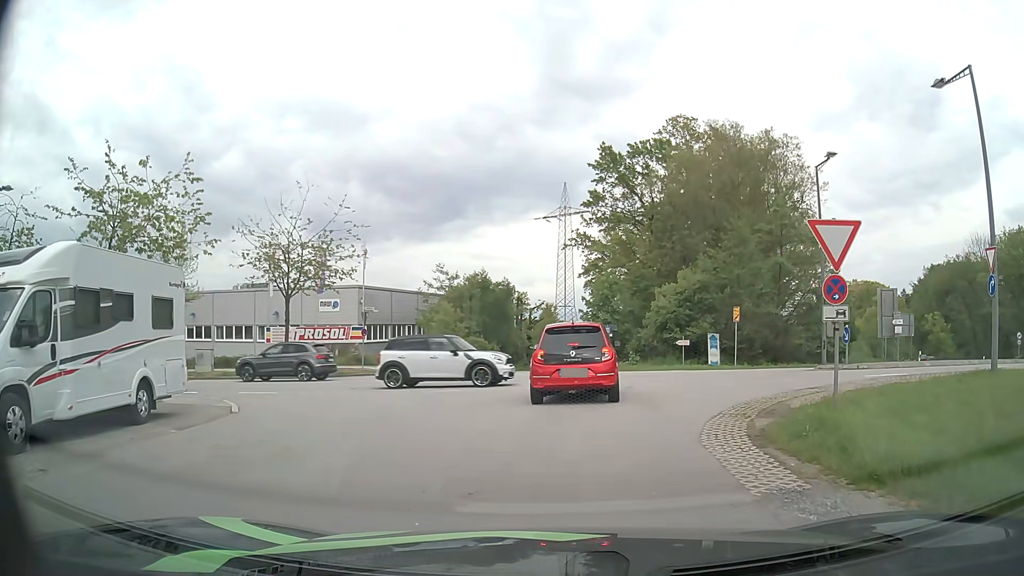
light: Day
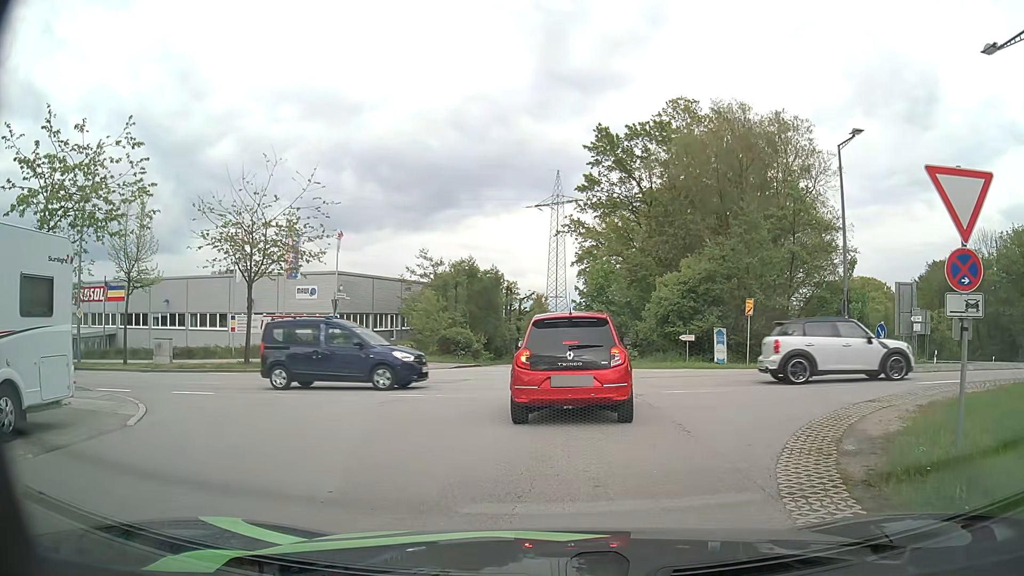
(0.0, +3.3) m; +2°
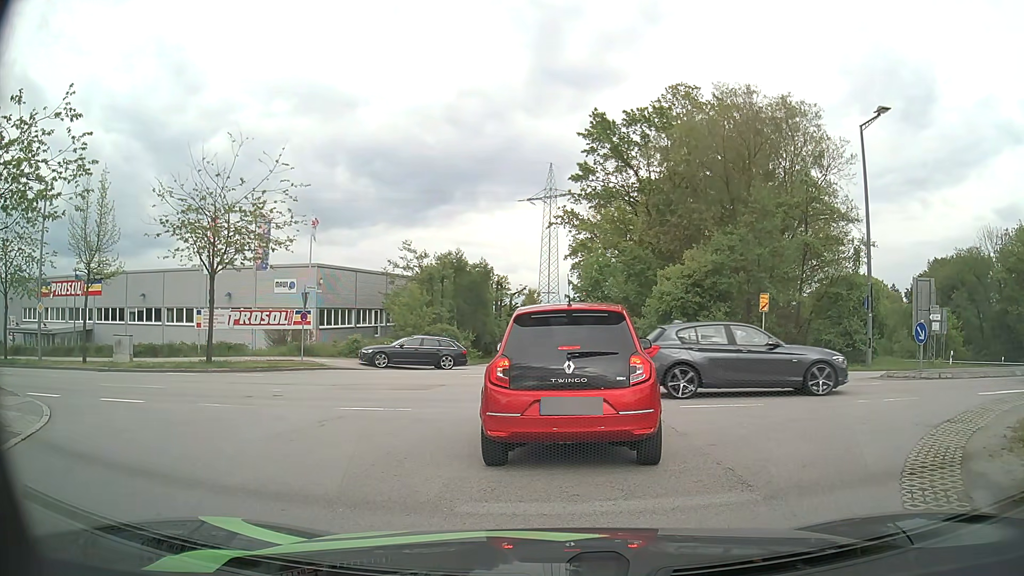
(0.0, +2.8) m; -1°
(0, +10) (-6, +18) (-15, +22) (-25, +24) (-34, +26) (-44, +27) (-54, +29) (-64, +30) (-74, +32) (-84, +35) m
